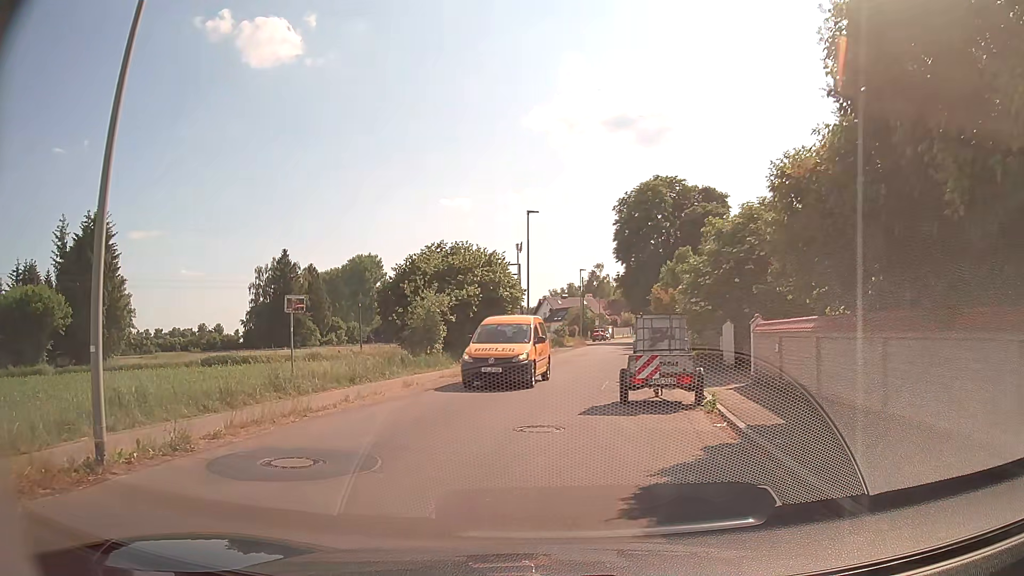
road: tertiary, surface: asphalt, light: Day
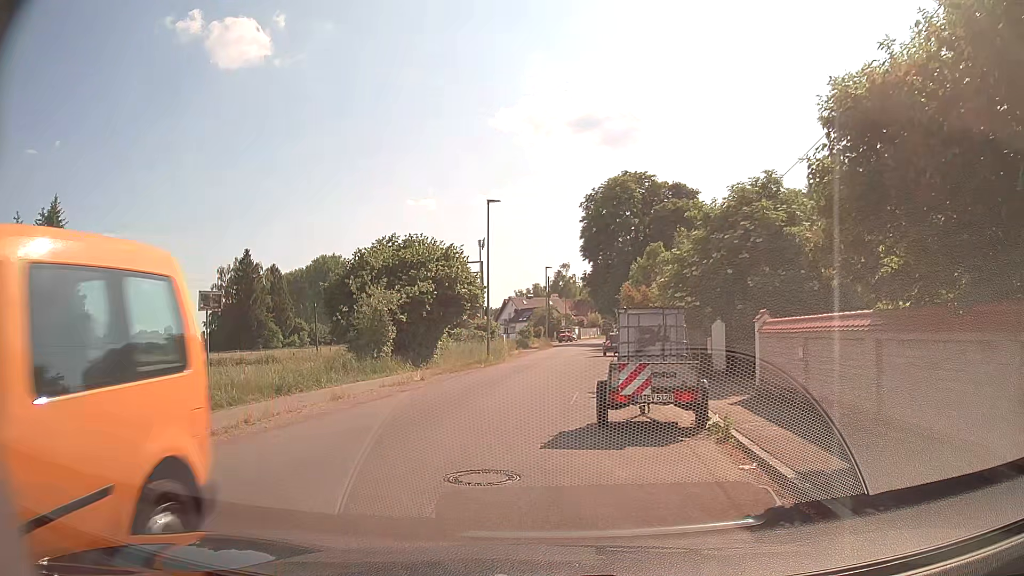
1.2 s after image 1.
(0.0, +3.0) m; +2°
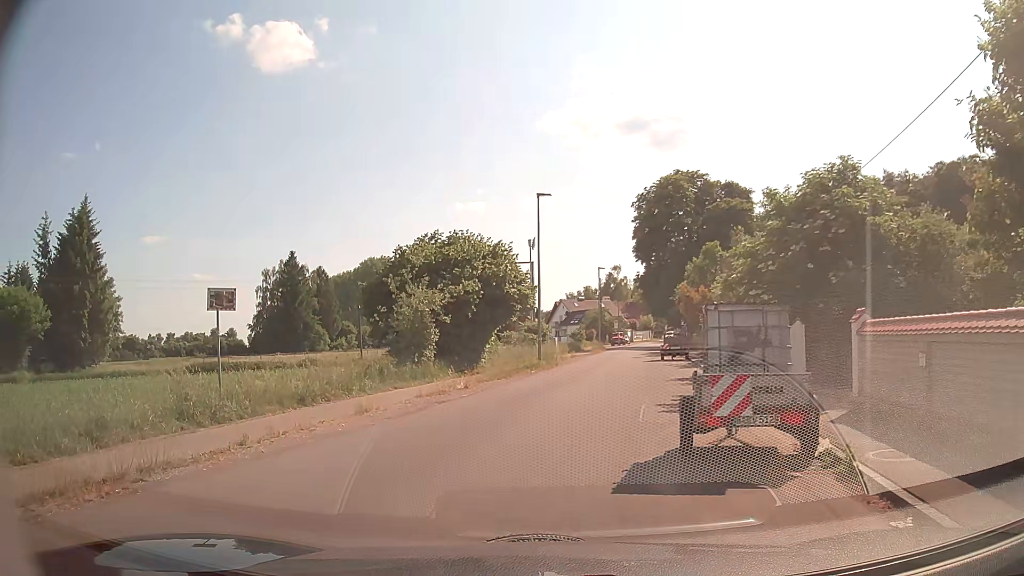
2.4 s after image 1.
(-0.1, +2.1) m; -5°
